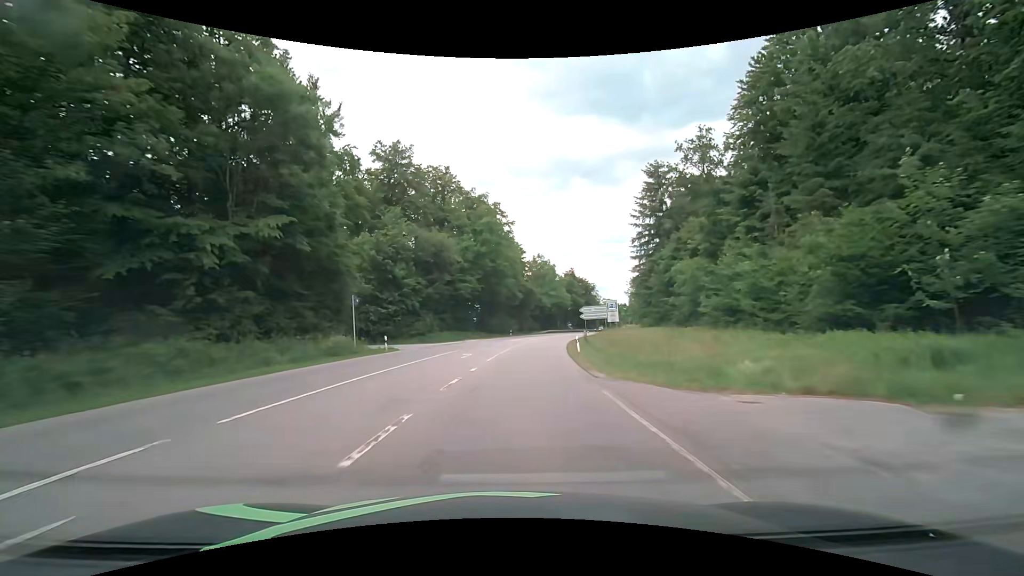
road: secondary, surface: asphalt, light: Day
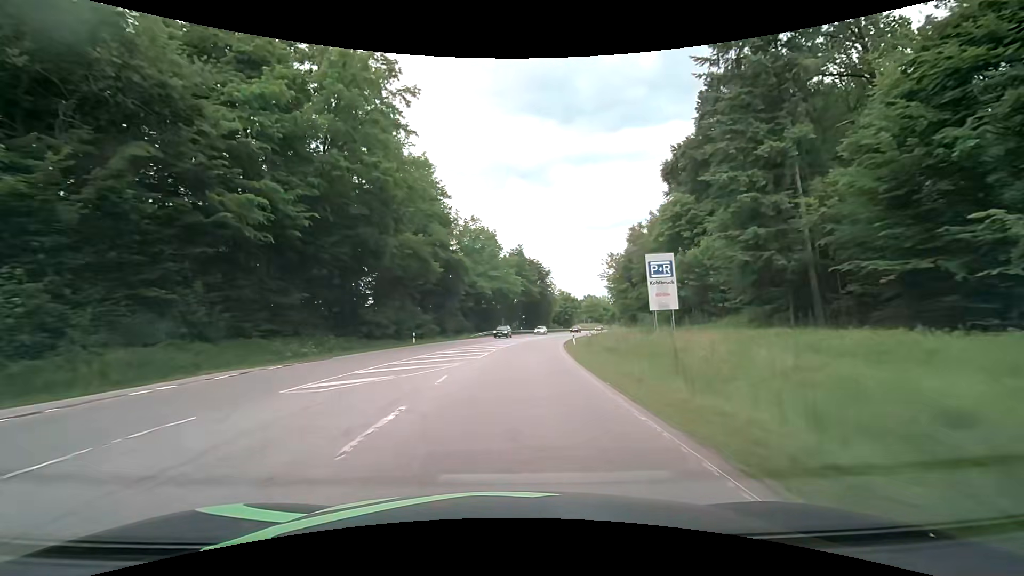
(+2.6, +44.0) m; +7°
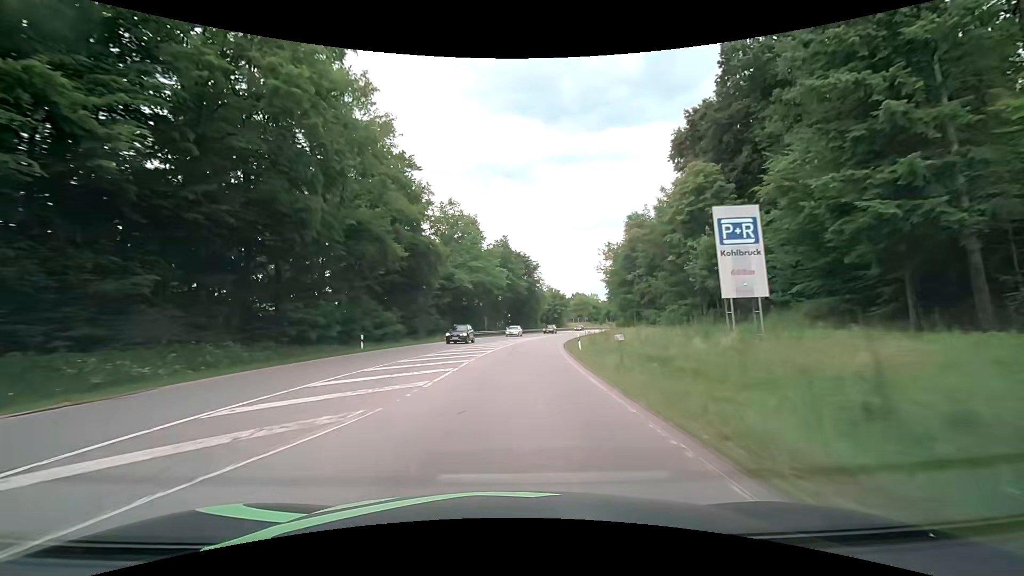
(+0.2, +10.8) m; +2°
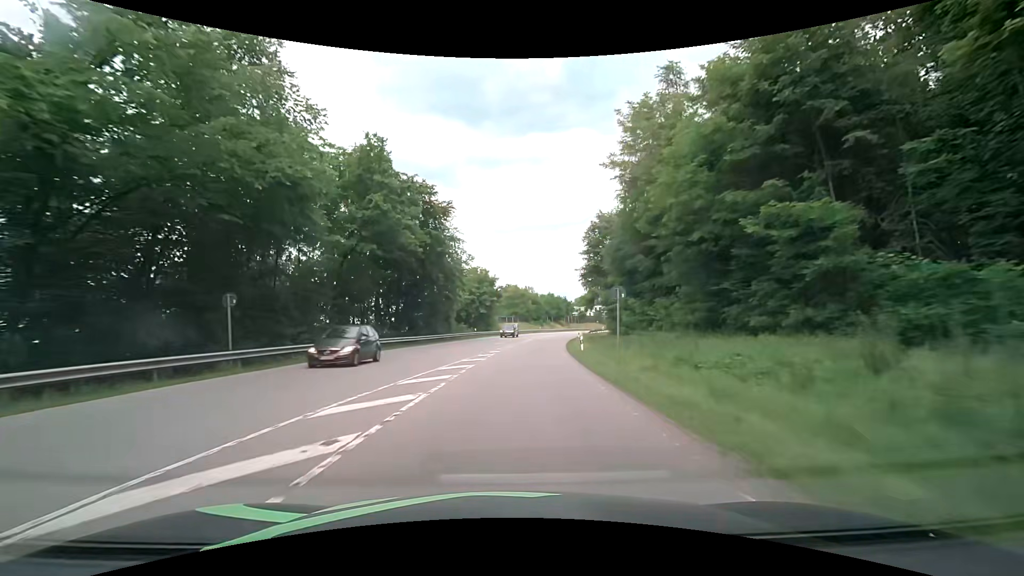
(+3.6, +51.7) m; +9°
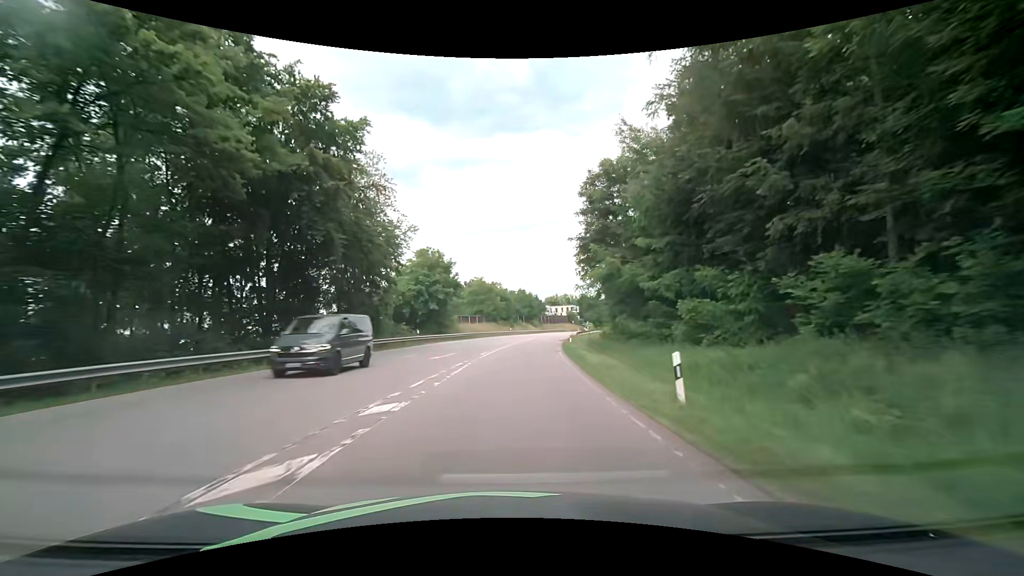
(+0.7, +21.0) m; +4°
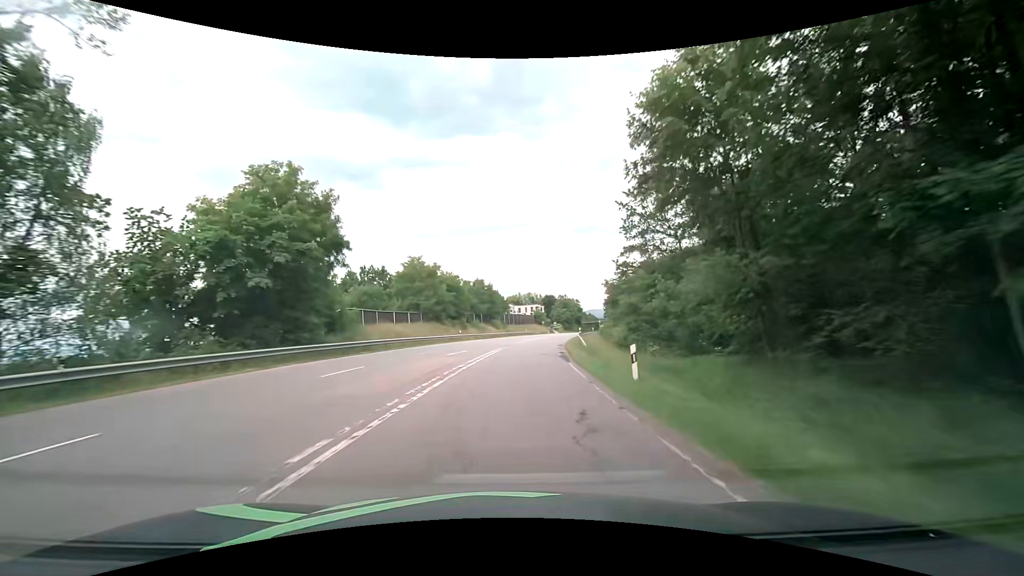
(+1.2, +32.1) m; +5°
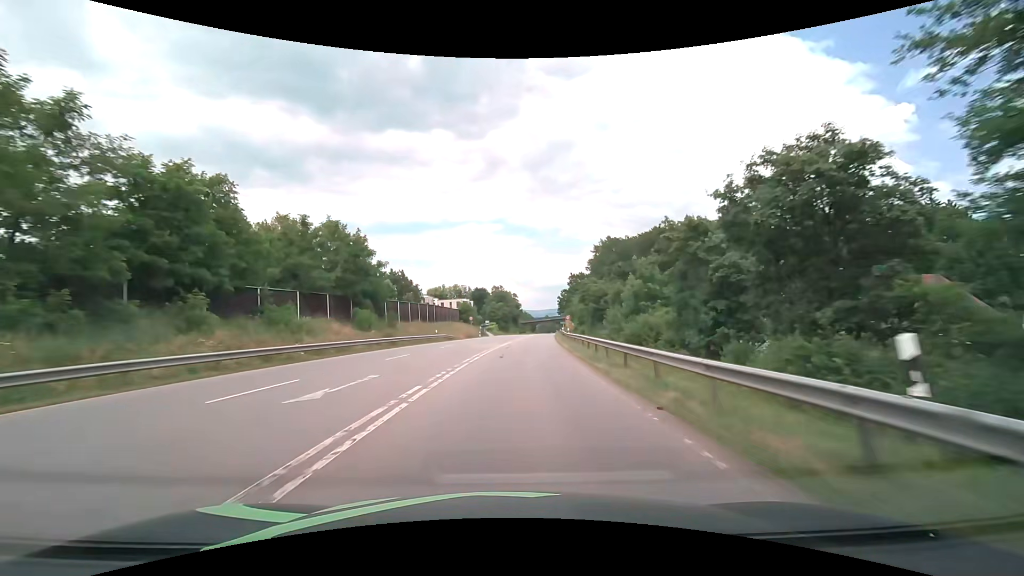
(+3.5, +52.7) m; +8°
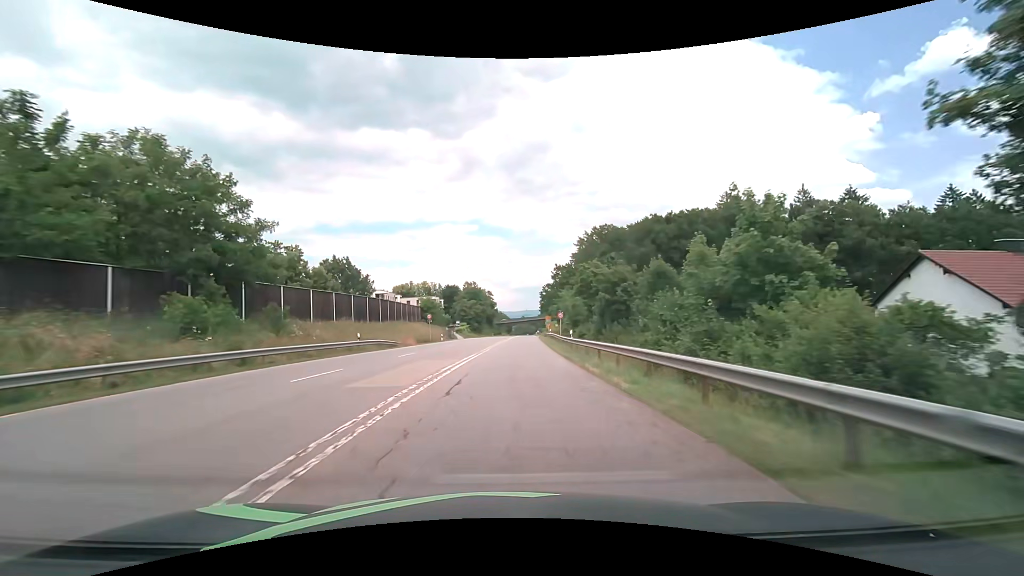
(+0.5, +19.9) m; +3°
